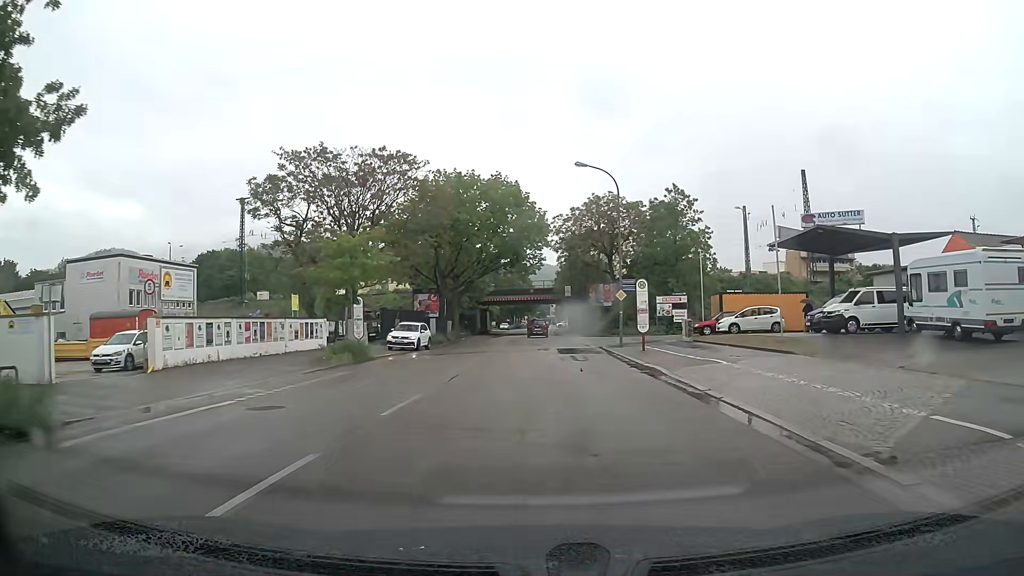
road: tertiary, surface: asphalt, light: Day
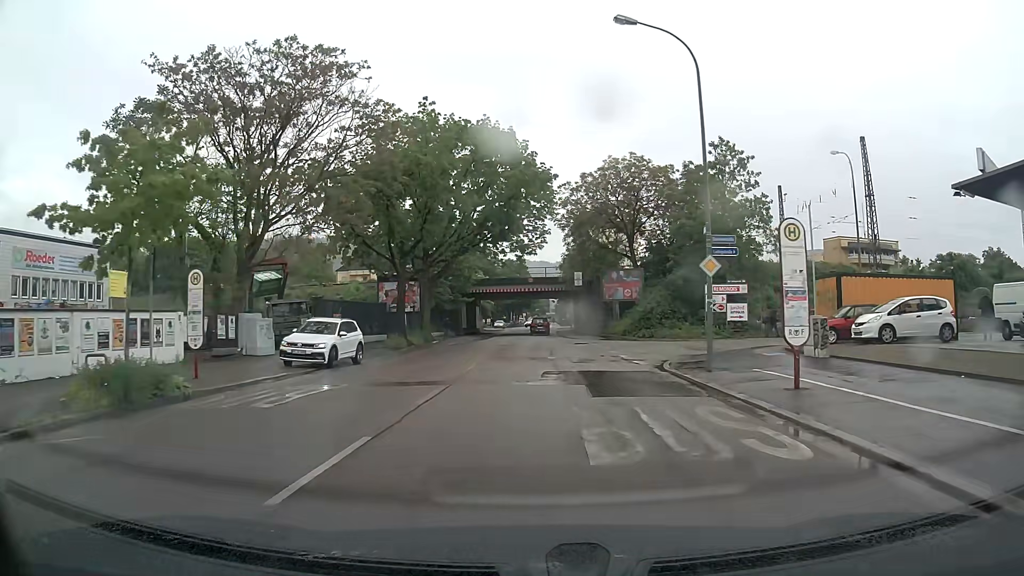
(-0.1, +17.1) m; 0°
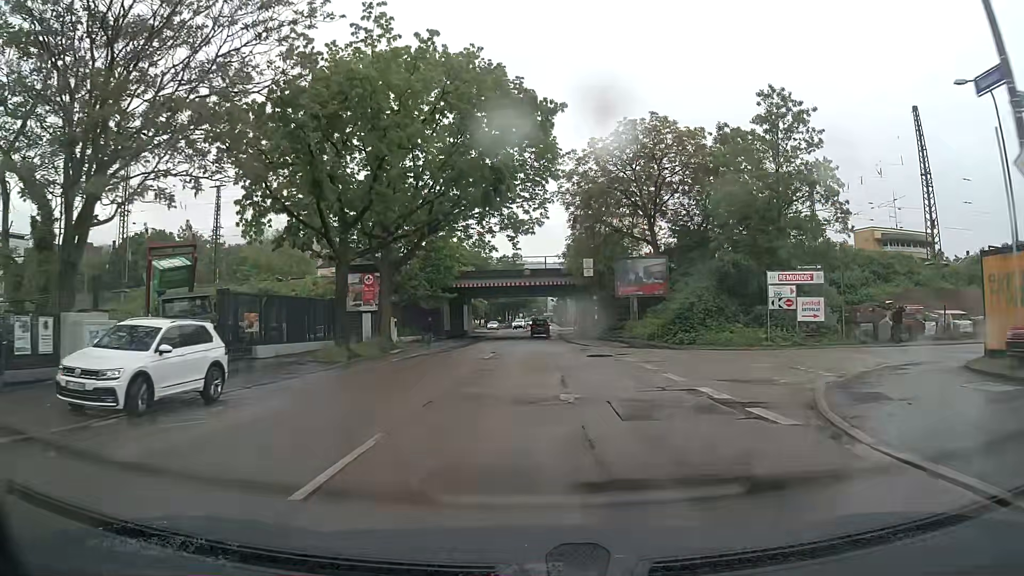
(0.0, +12.0) m; 0°
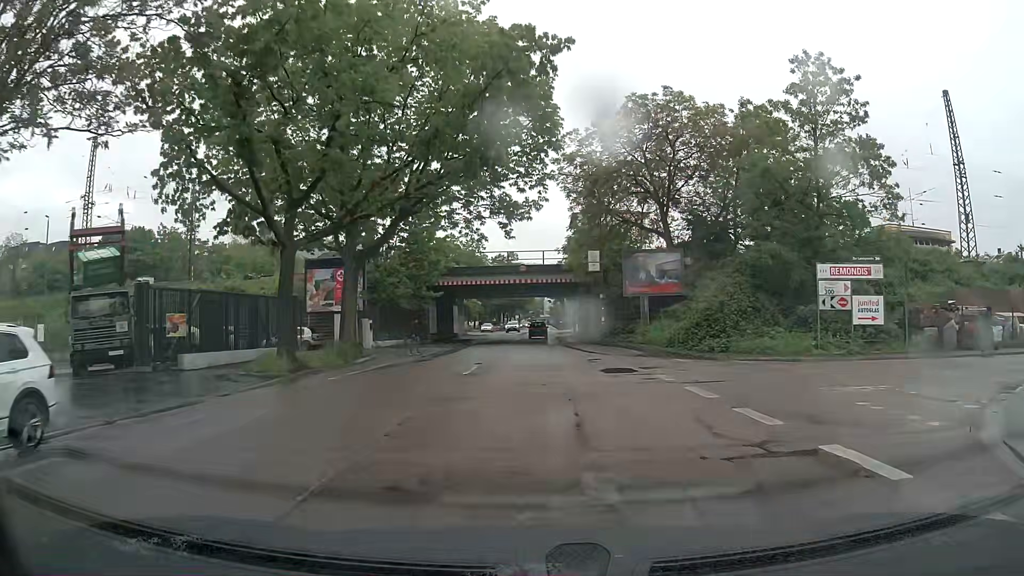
(0.0, +6.0) m; 0°
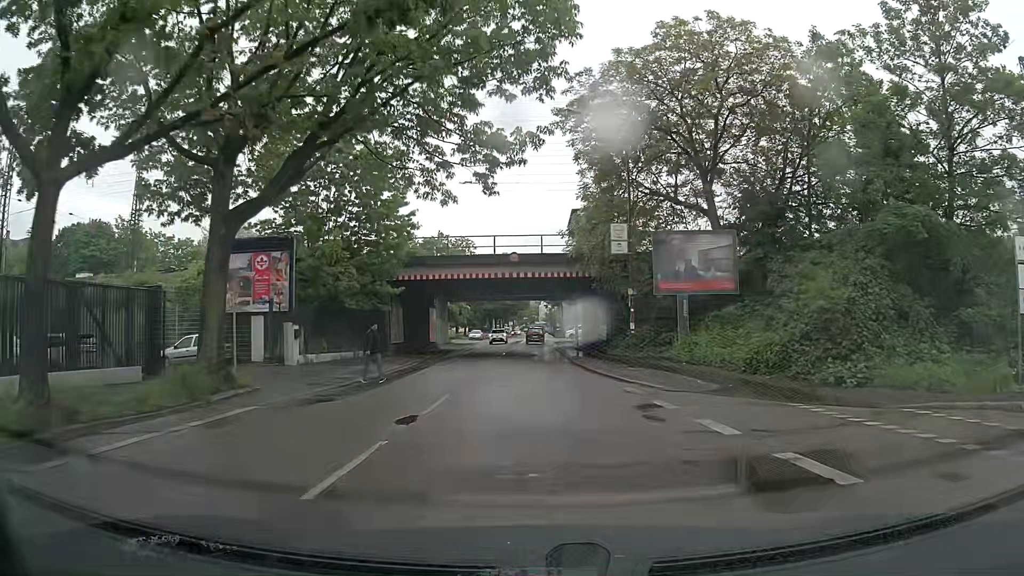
(0.0, +11.9) m; +1°
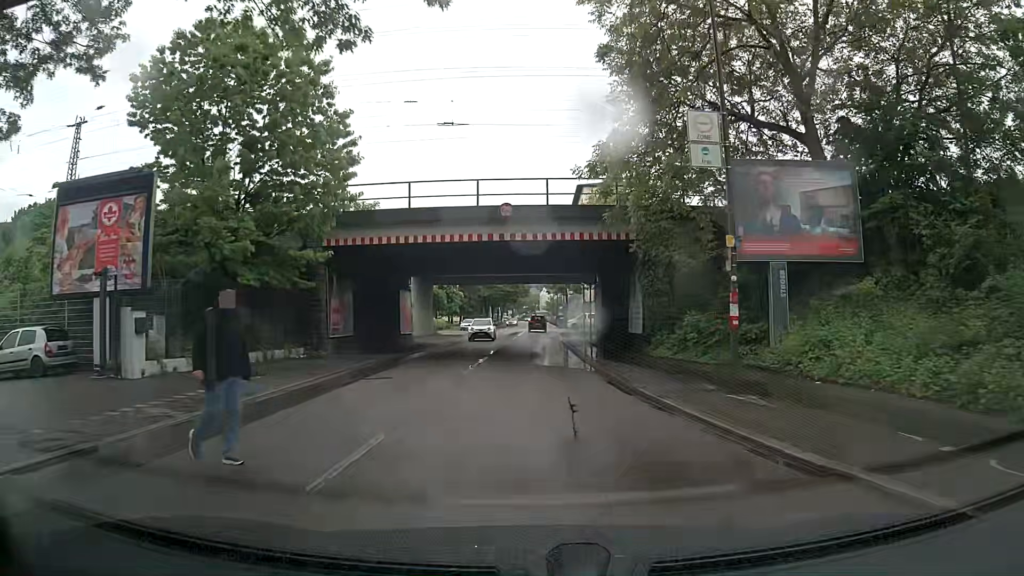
(-0.1, +11.8) m; -1°
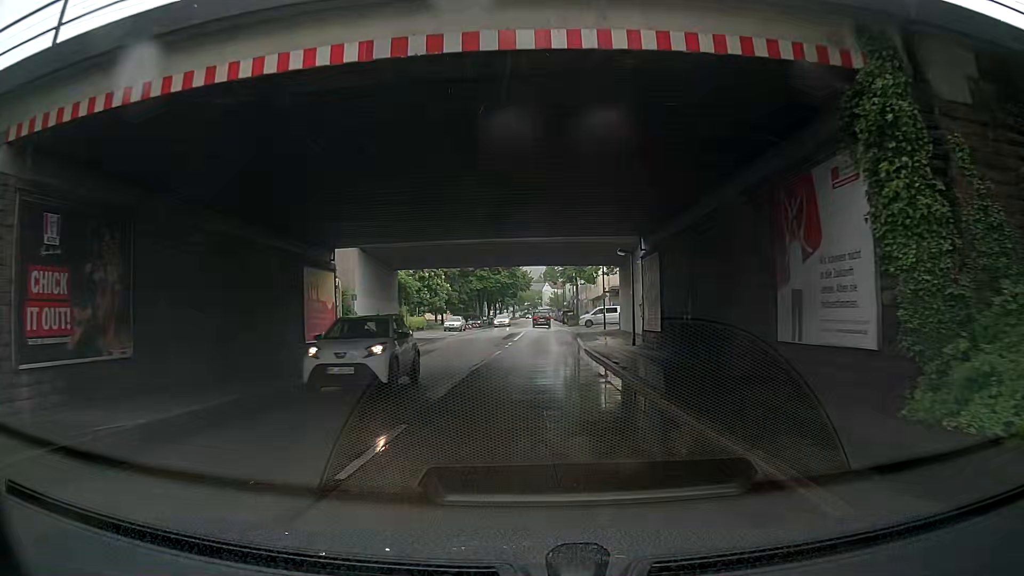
(0.0, +17.5) m; -1°
